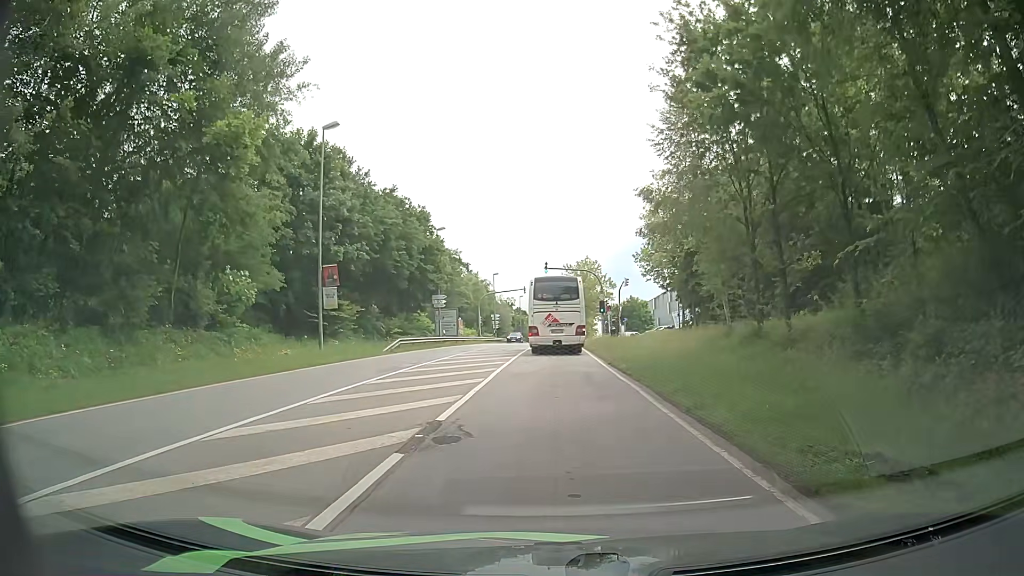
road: secondary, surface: asphalt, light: Day
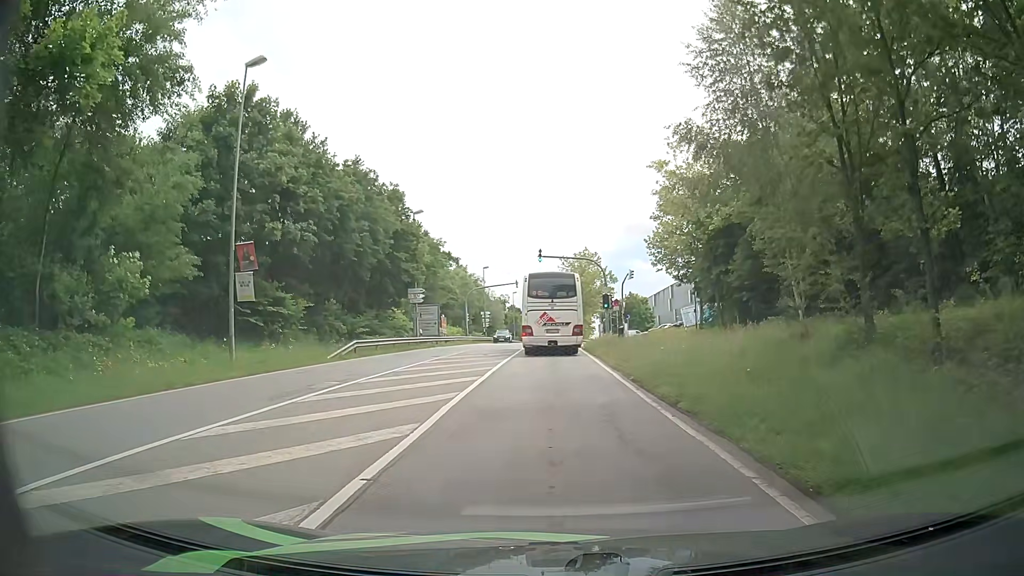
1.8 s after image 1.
(-0.1, +8.0) m; 0°
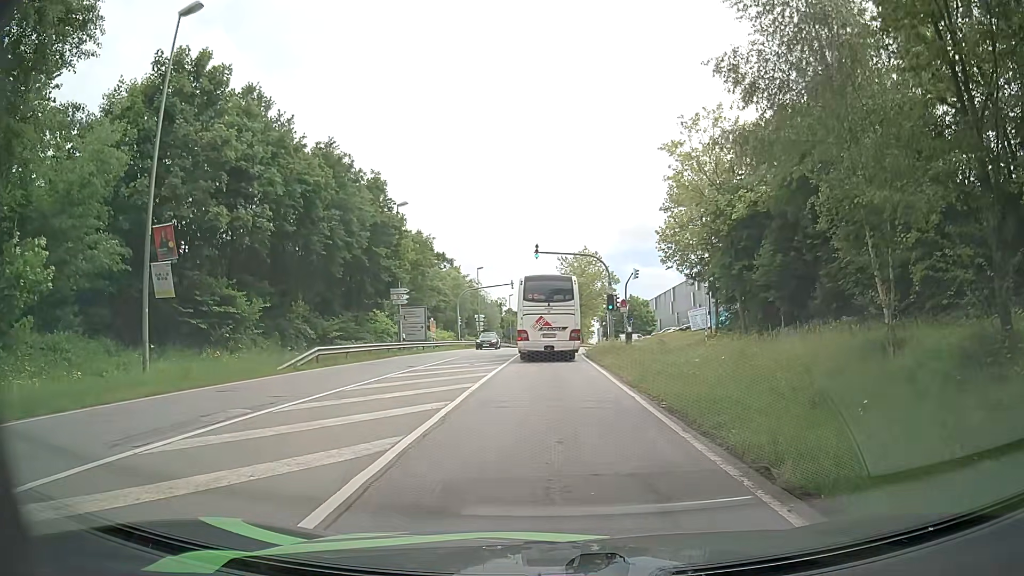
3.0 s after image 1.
(0.0, +4.9) m; 0°
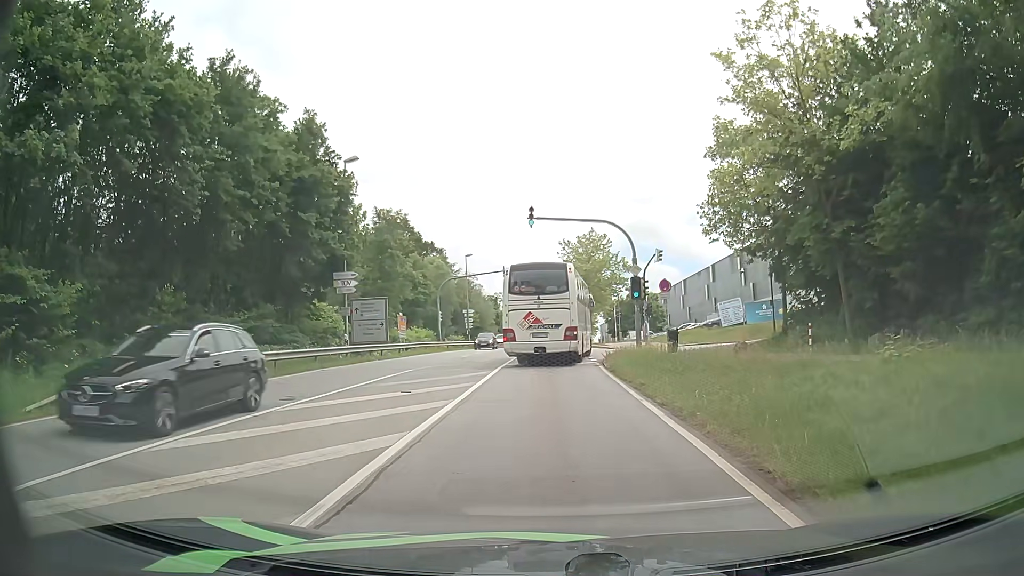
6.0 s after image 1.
(-0.1, +12.2) m; +1°
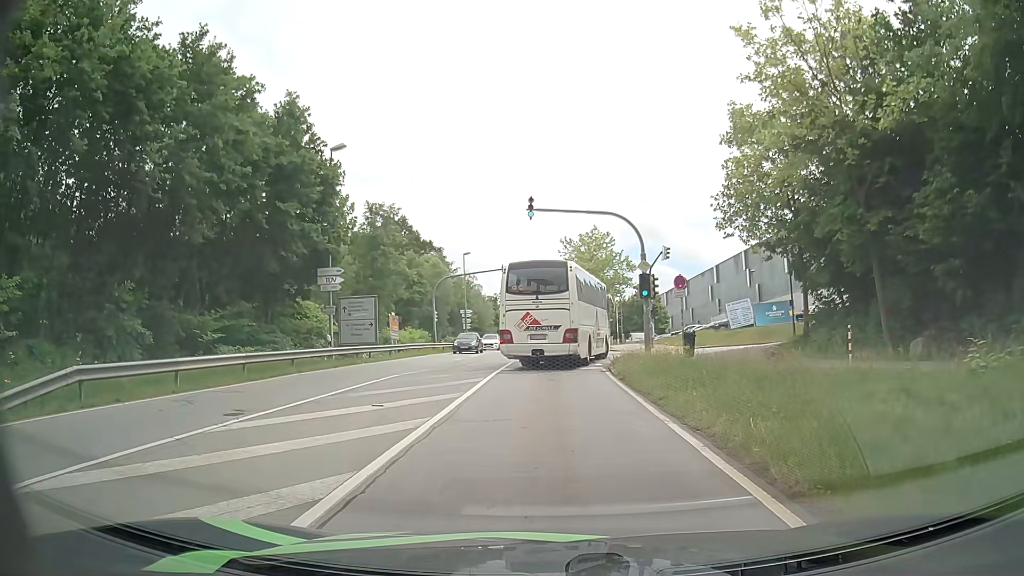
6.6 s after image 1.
(-0.1, +2.5) m; -1°
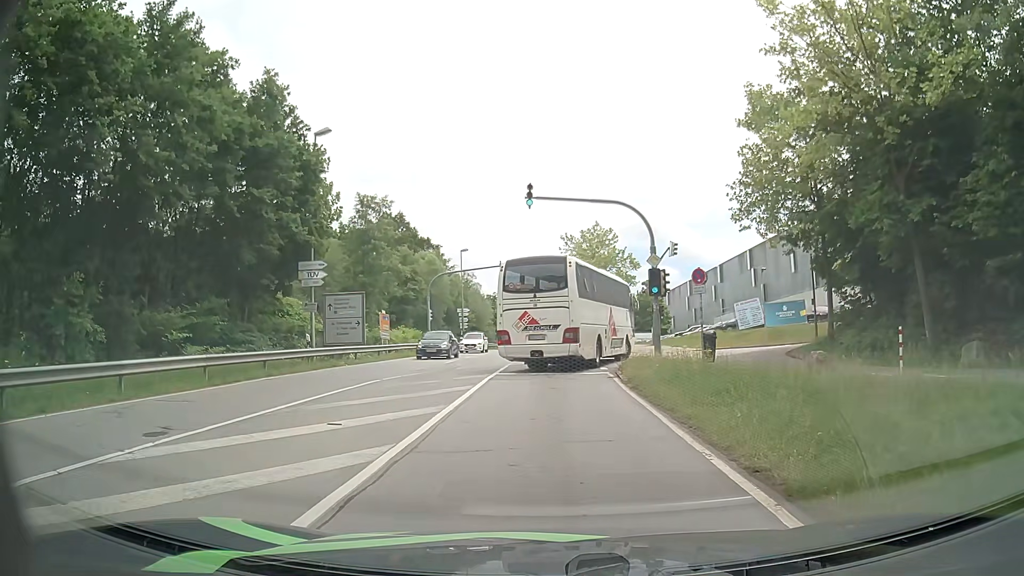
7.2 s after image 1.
(0.0, +2.5) m; -1°
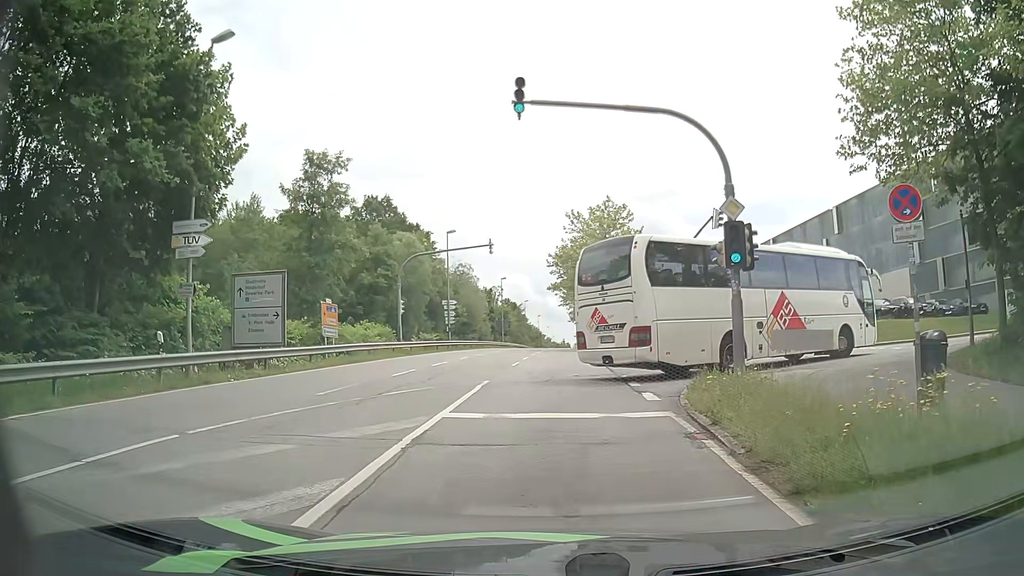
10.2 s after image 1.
(+0.1, +10.4) m; -1°
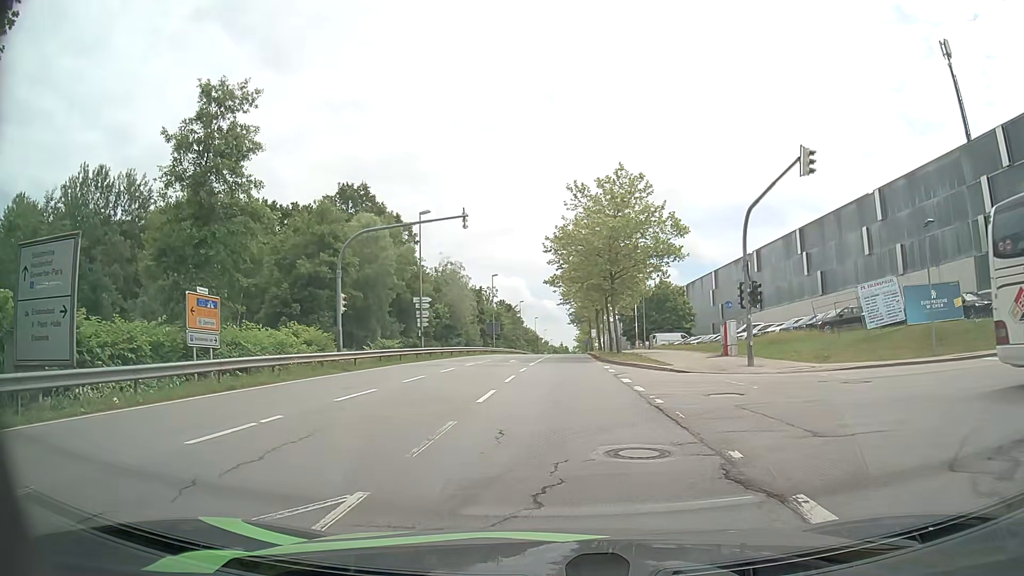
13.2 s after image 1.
(+0.3, +11.7) m; +2°
